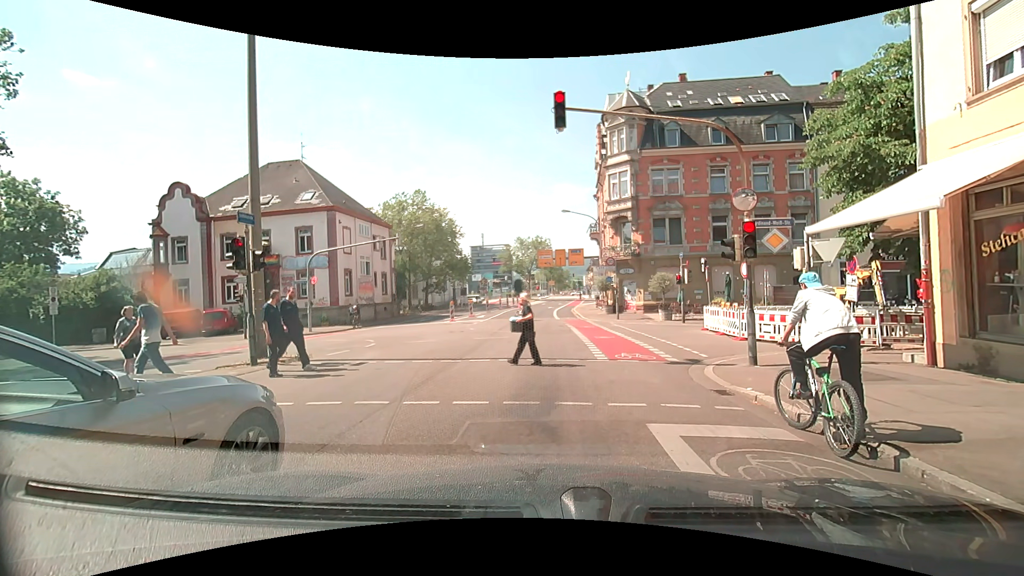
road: secondary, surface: asphalt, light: Day
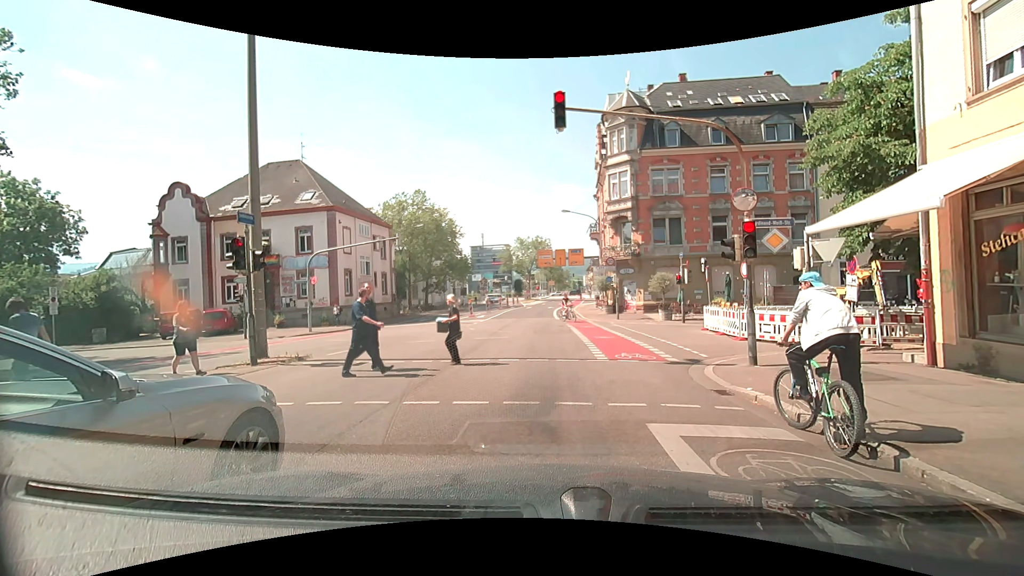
(0.0, 0.0) m; 0°
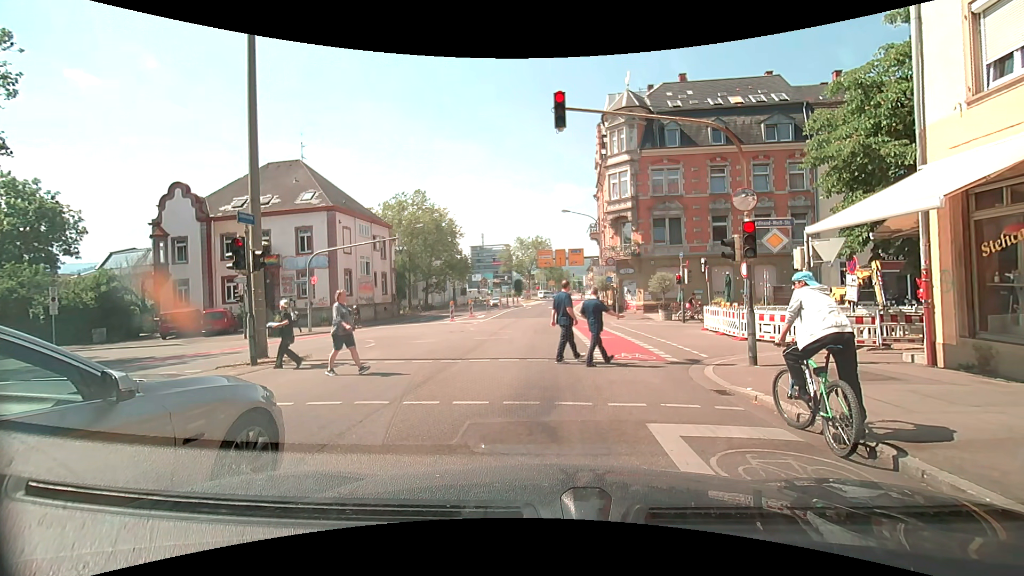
(0.0, 0.0) m; 0°
(0, +10) (0, +20) (0, +30) (0, +40) (+1, +50) (+1, +60) (+2, +70) (+4, +80) (+7, +89) (+10, +99) m
